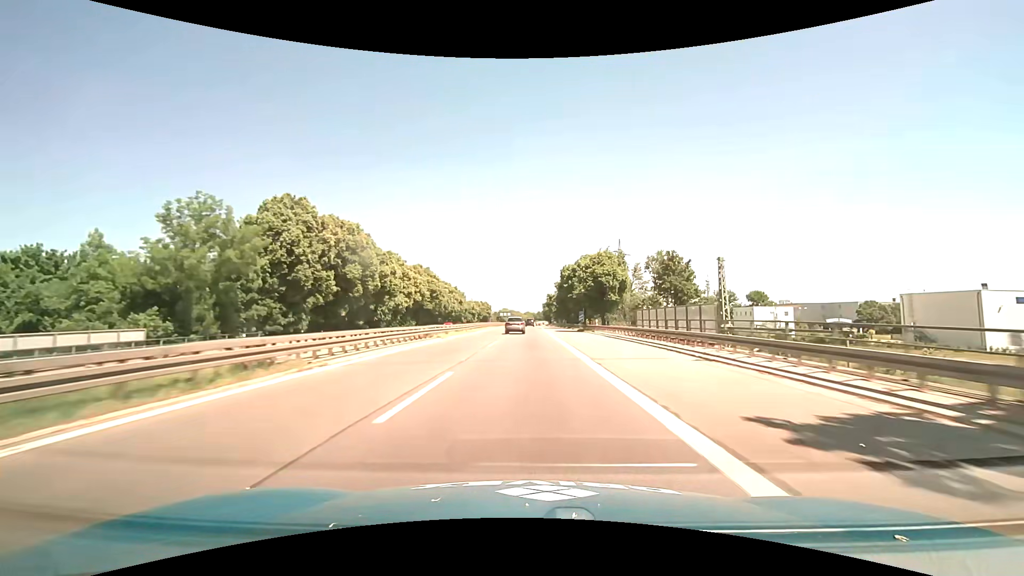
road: motorway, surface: asphalt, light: Day
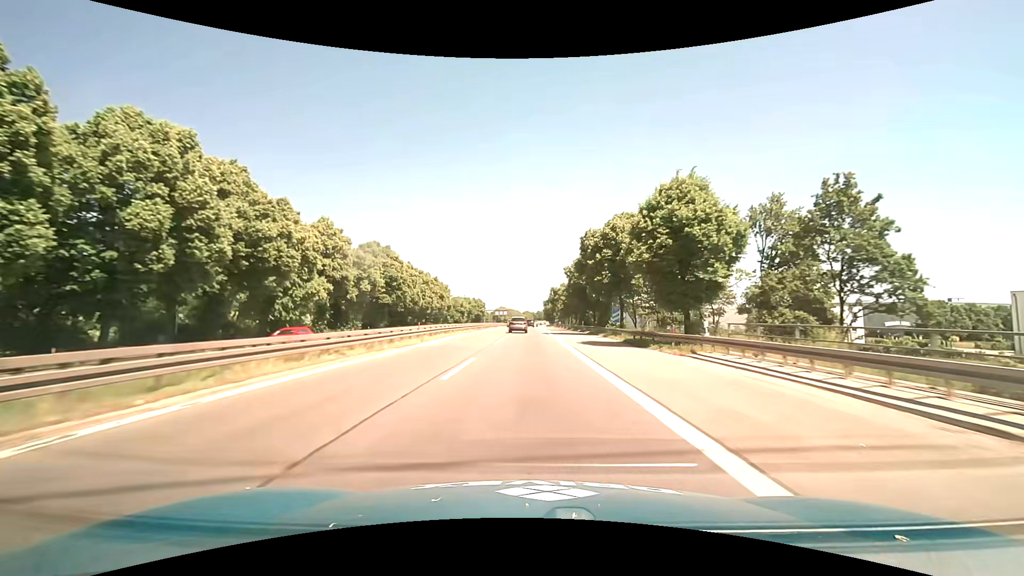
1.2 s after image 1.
(0.0, +31.4) m; 0°
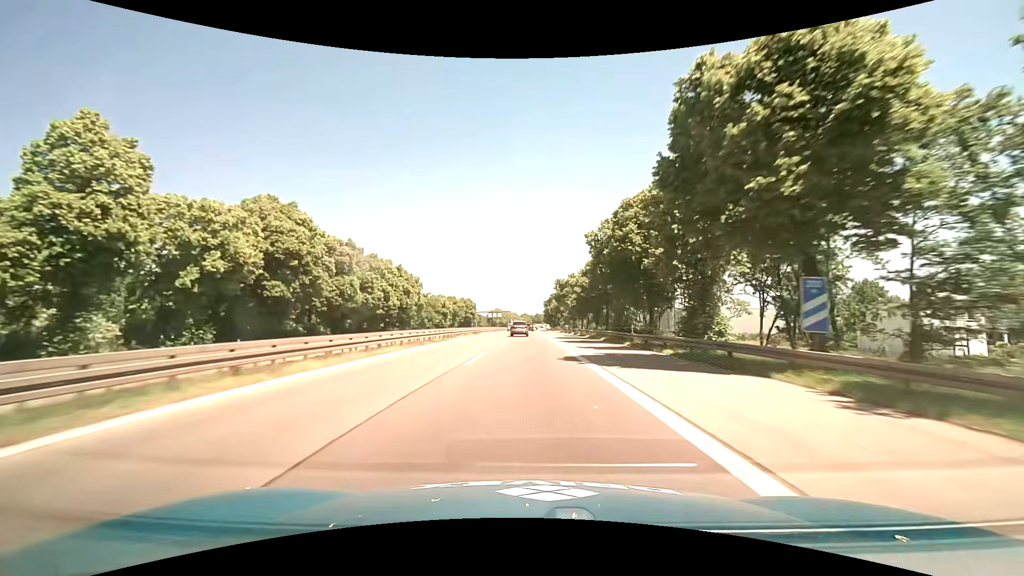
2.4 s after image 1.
(+0.1, +32.0) m; 0°
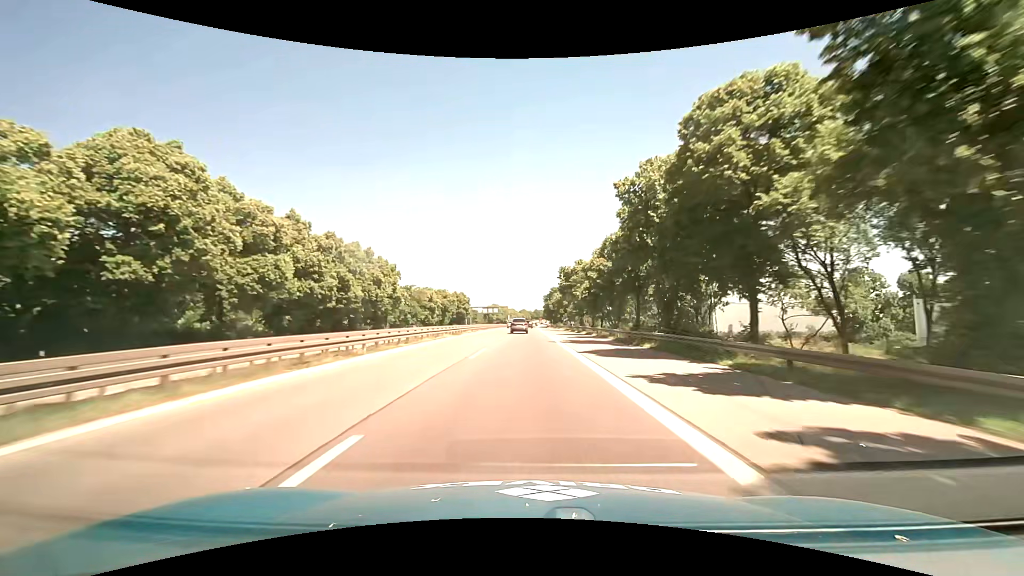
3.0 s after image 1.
(0.0, +16.2) m; 0°
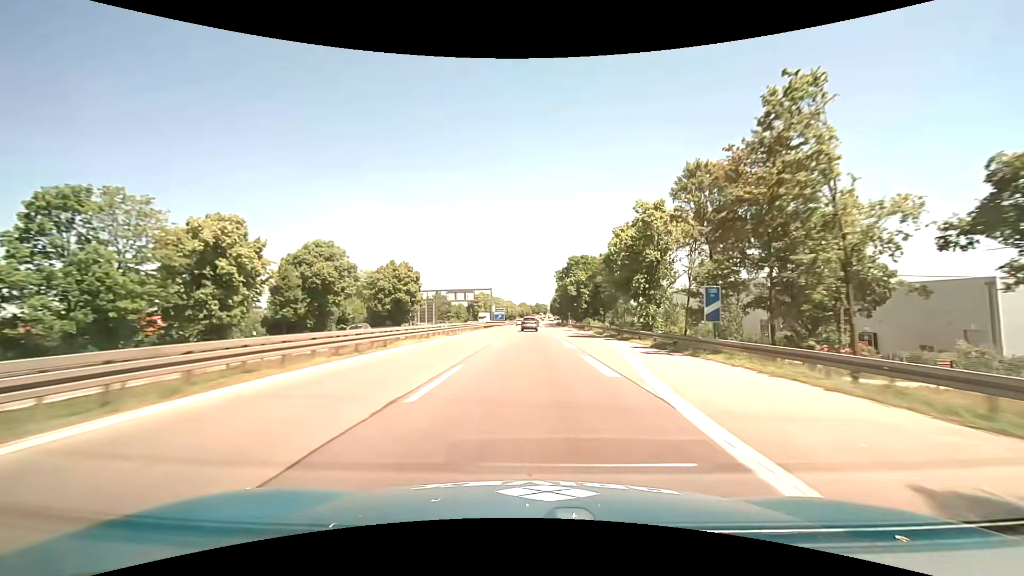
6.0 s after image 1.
(+0.1, +81.5) m; 0°
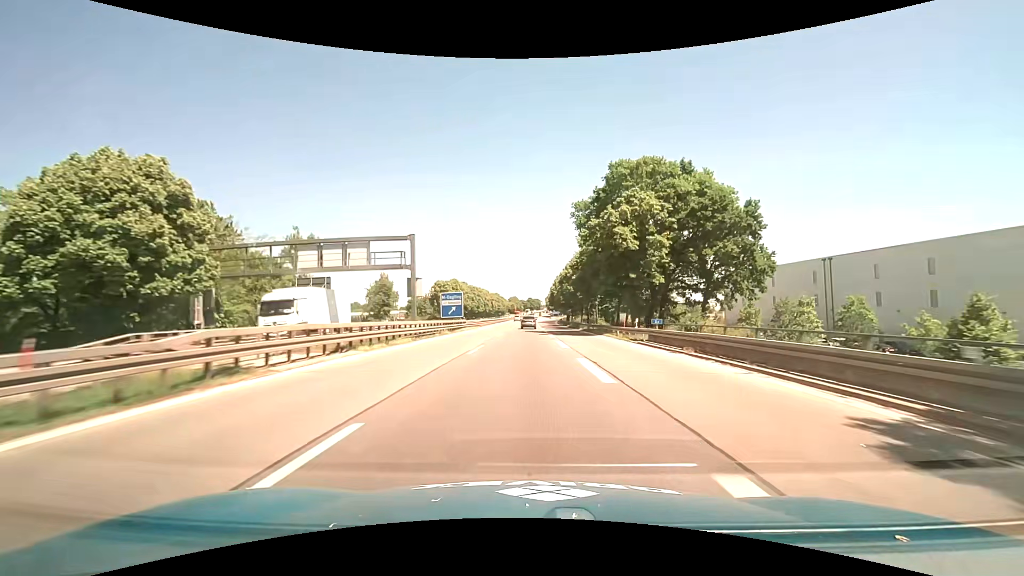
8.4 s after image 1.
(+0.6, +61.6) m; +1°
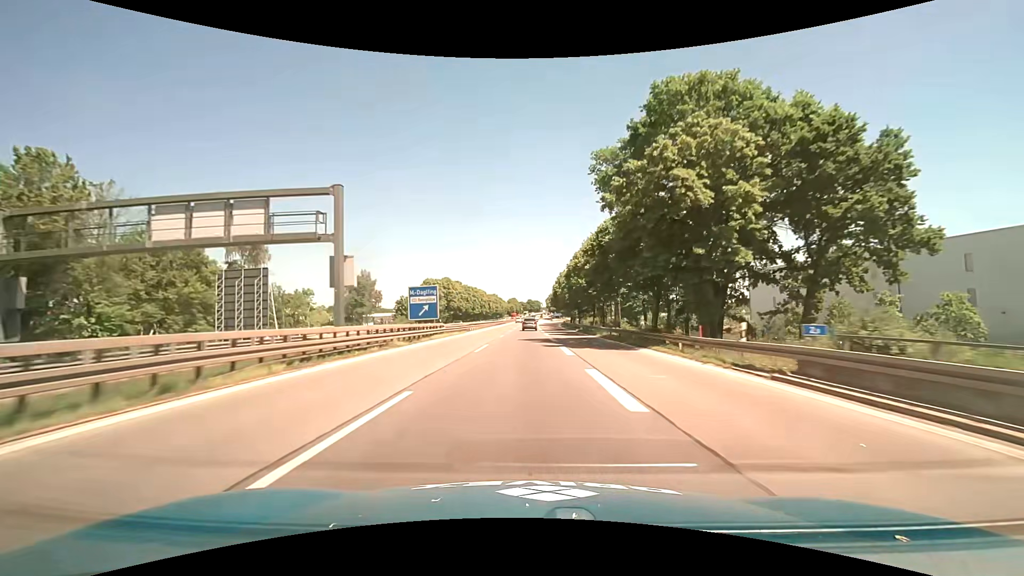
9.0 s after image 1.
(0.0, +14.9) m; 0°
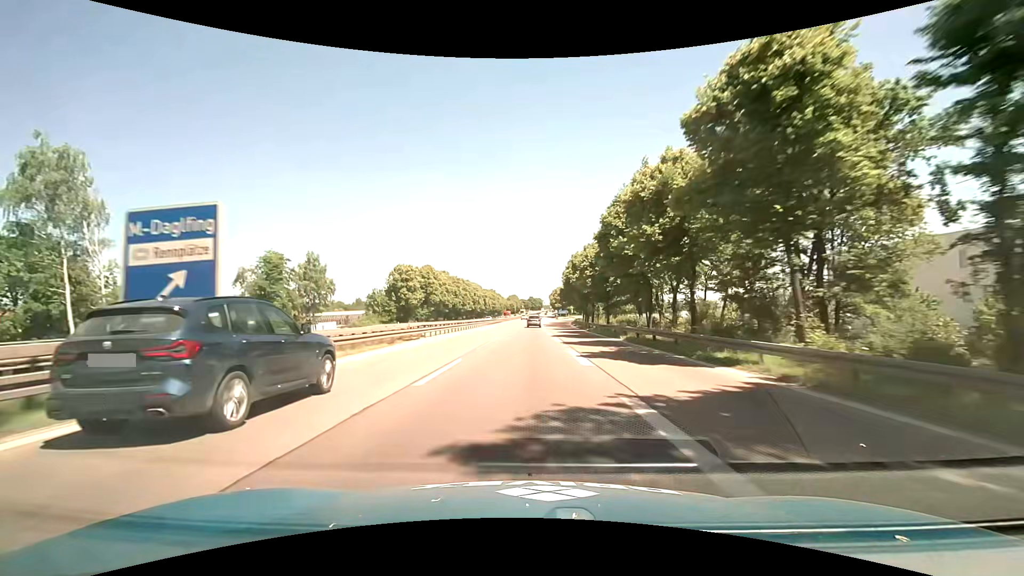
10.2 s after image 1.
(-0.1, +29.2) m; 0°
(0, +10) (0, +20) (0, +30) (0, +40) (0, +50) (0, +60) (0, +70) (0, +80) (0, +90) (0, +100) m
